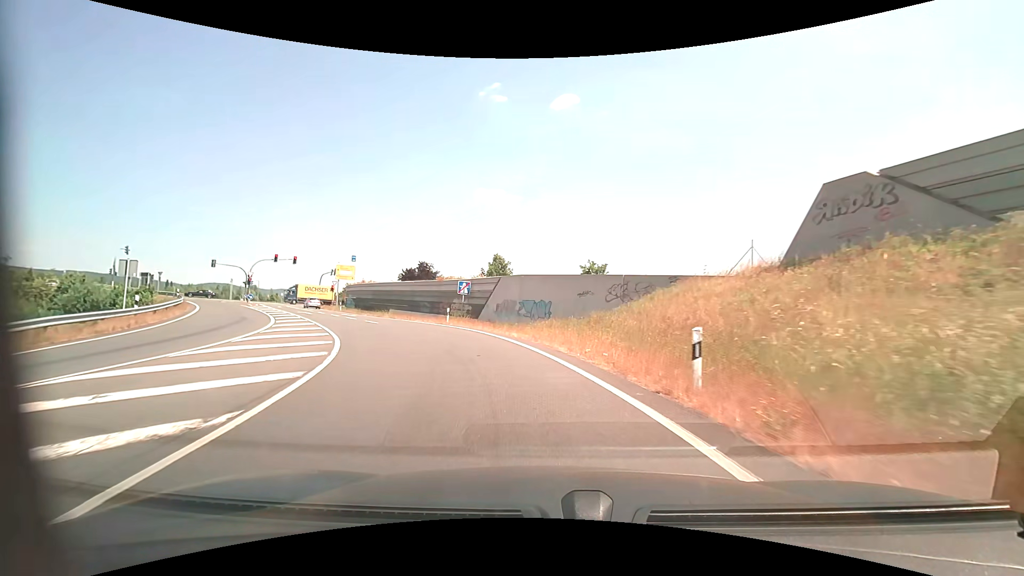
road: motorway_link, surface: asphalt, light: Day
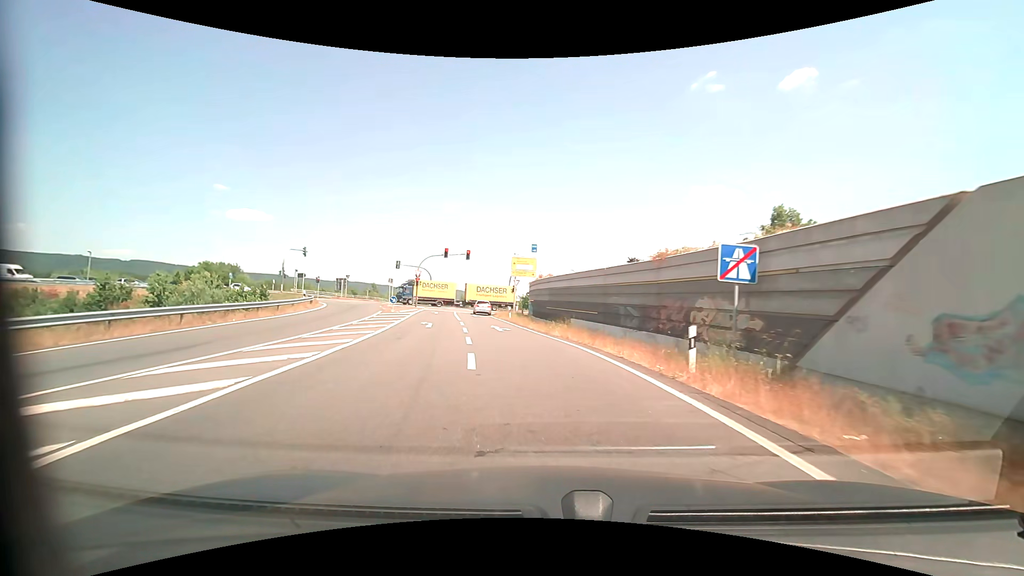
(-3.8, +21.0) m; -24°
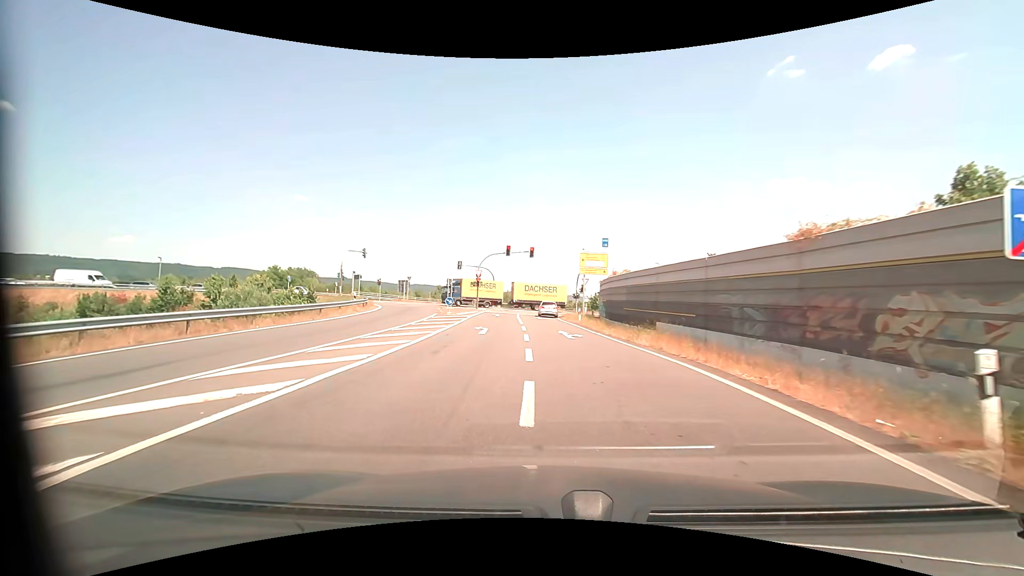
(-0.3, +4.6) m; -7°
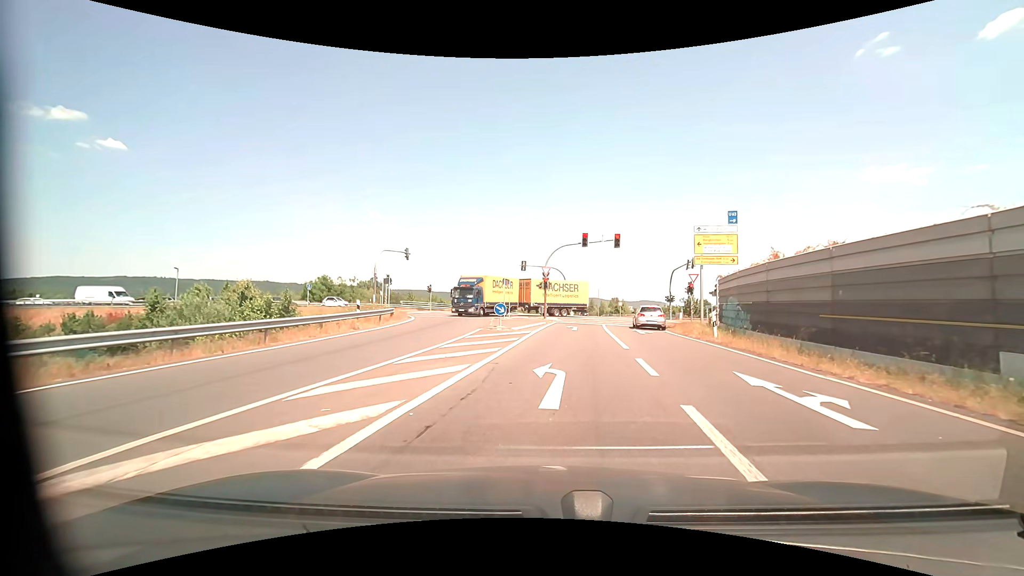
(-1.5, +13.5) m; -9°
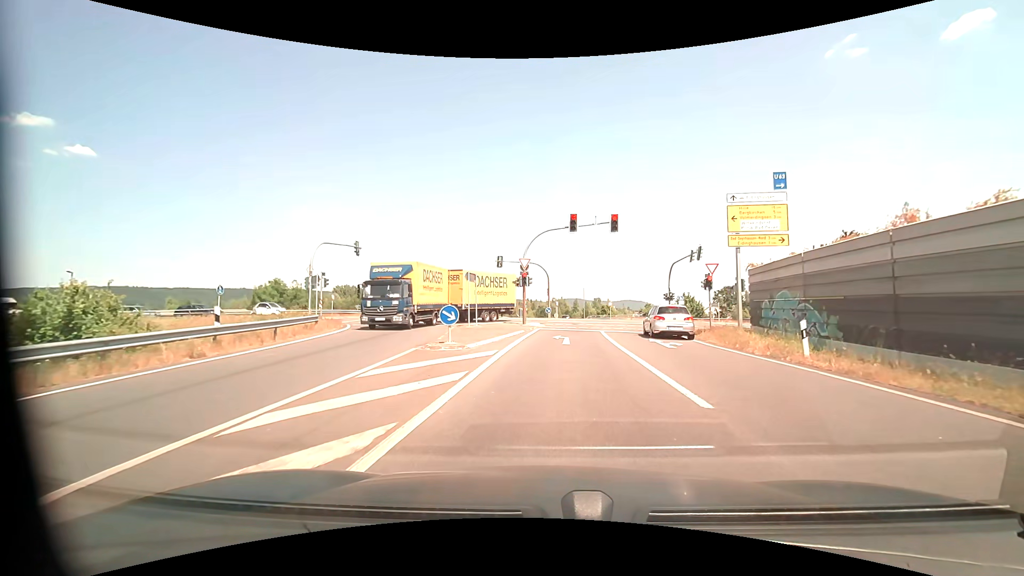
(+0.1, +9.2) m; +2°
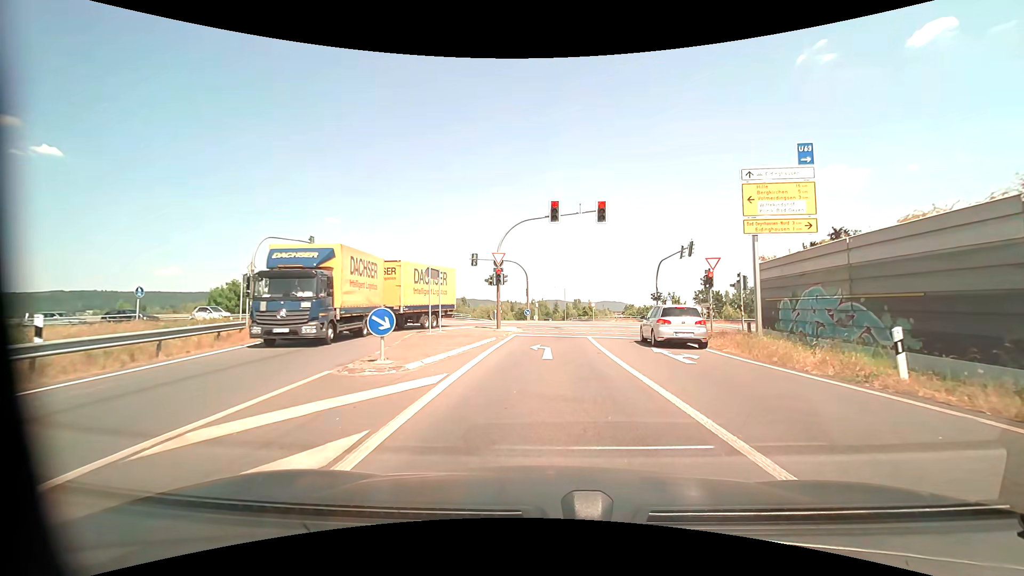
(+0.1, +4.5) m; +2°
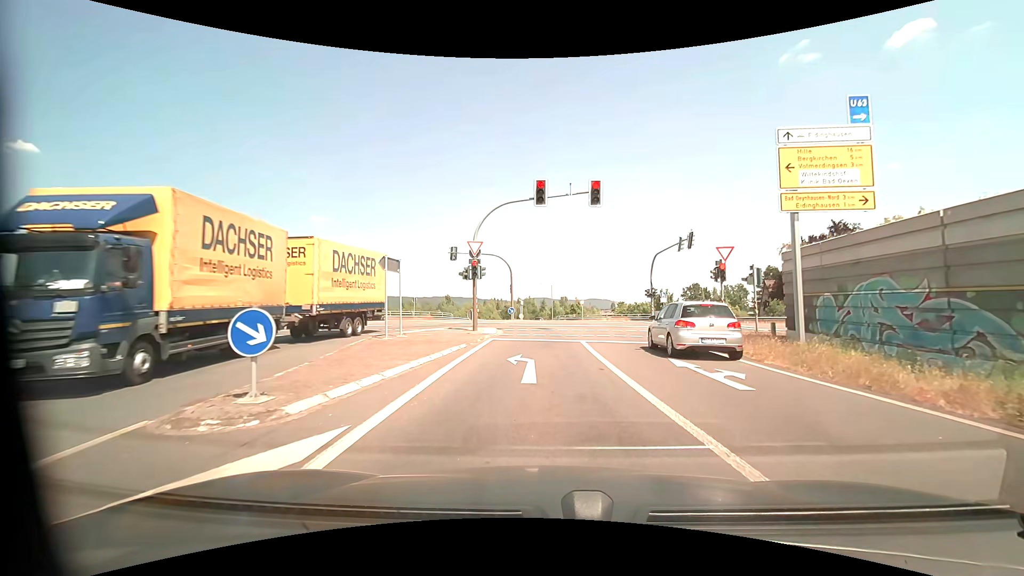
(+0.1, +4.2) m; +1°
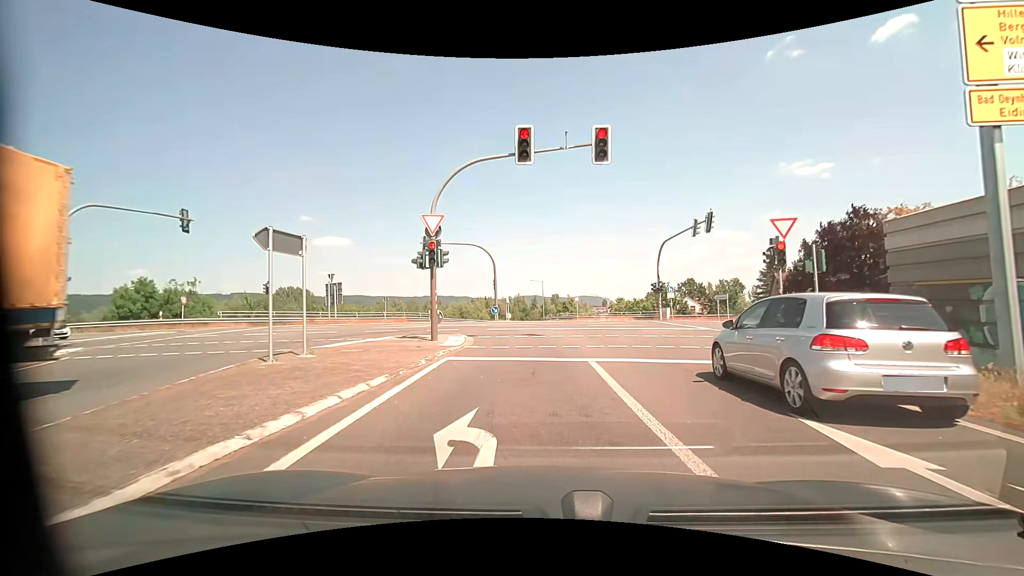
(+0.1, +6.8) m; +2°
(0, +10) (0, +20) (-4, +29) (-13, +34) (-23, +34) (-32, +33) (-42, +32) (-52, +32) (-62, +31) (-72, +31) m
